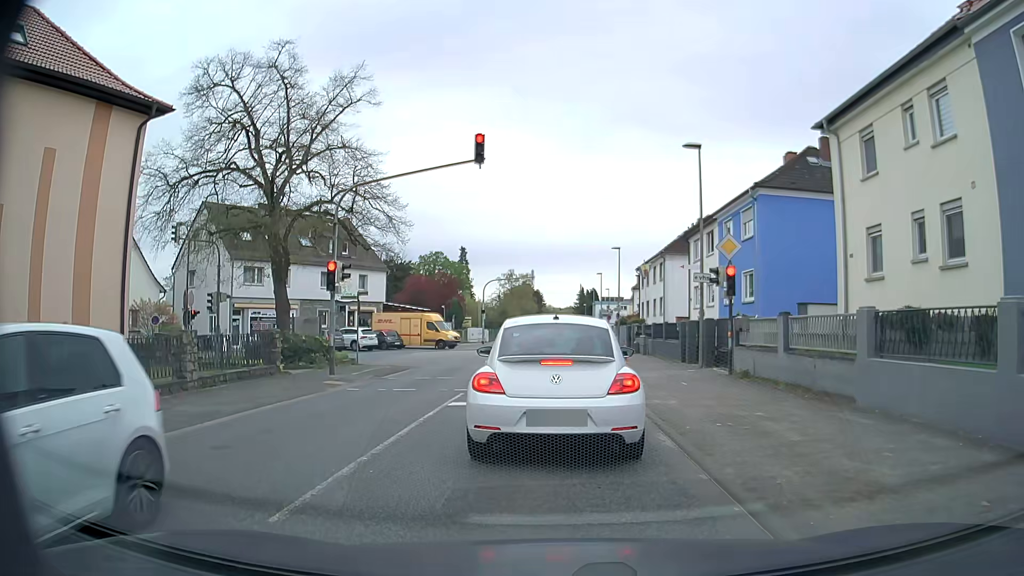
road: secondary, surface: asphalt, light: Day
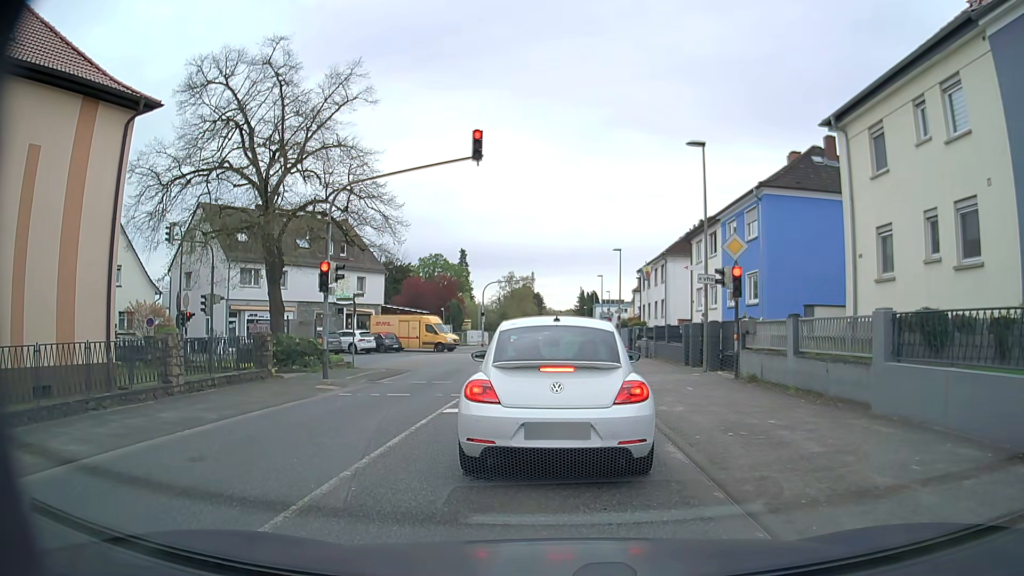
(0.0, +0.6) m; 0°
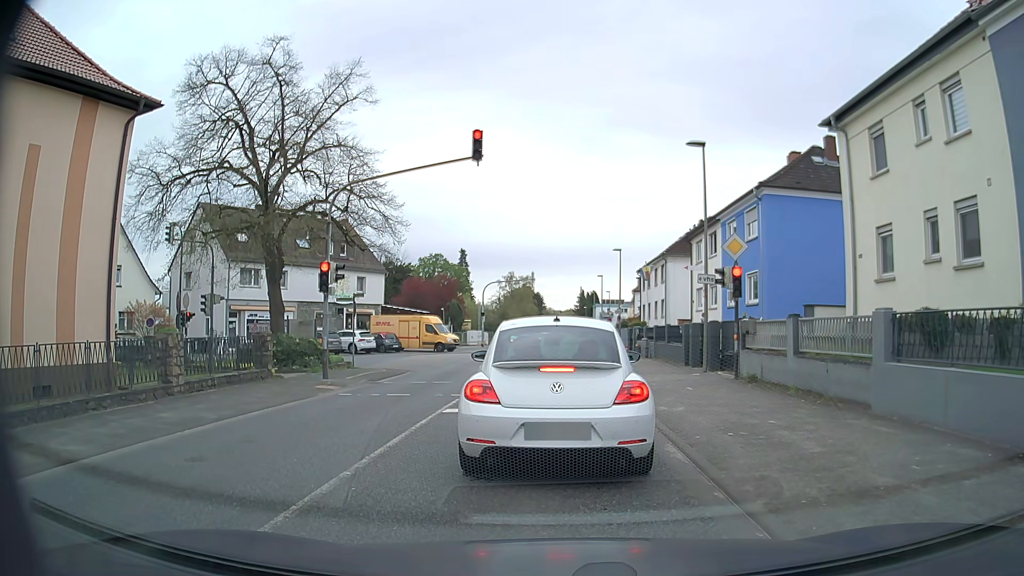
(0.0, 0.0) m; 0°
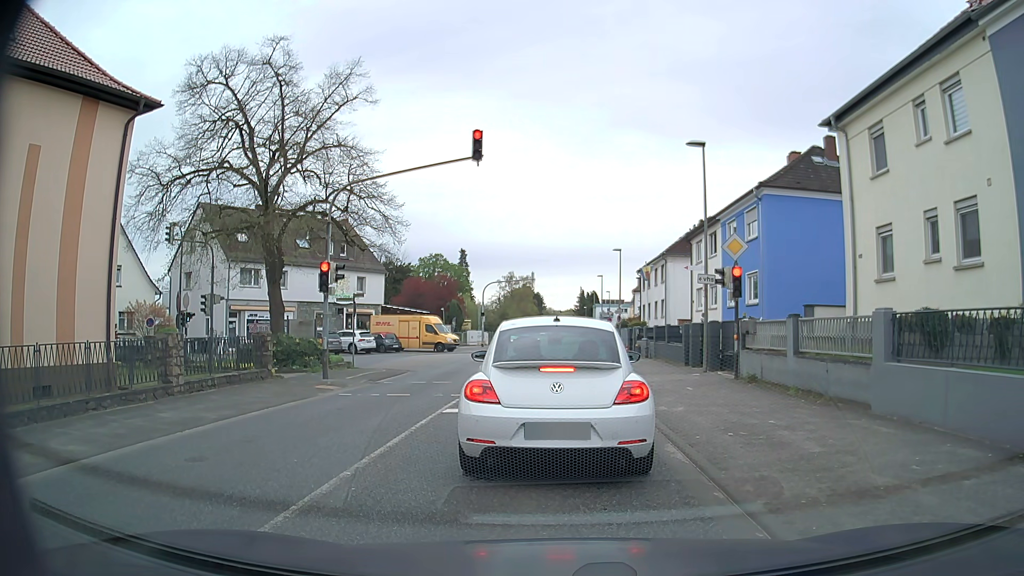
(0.0, 0.0) m; 0°
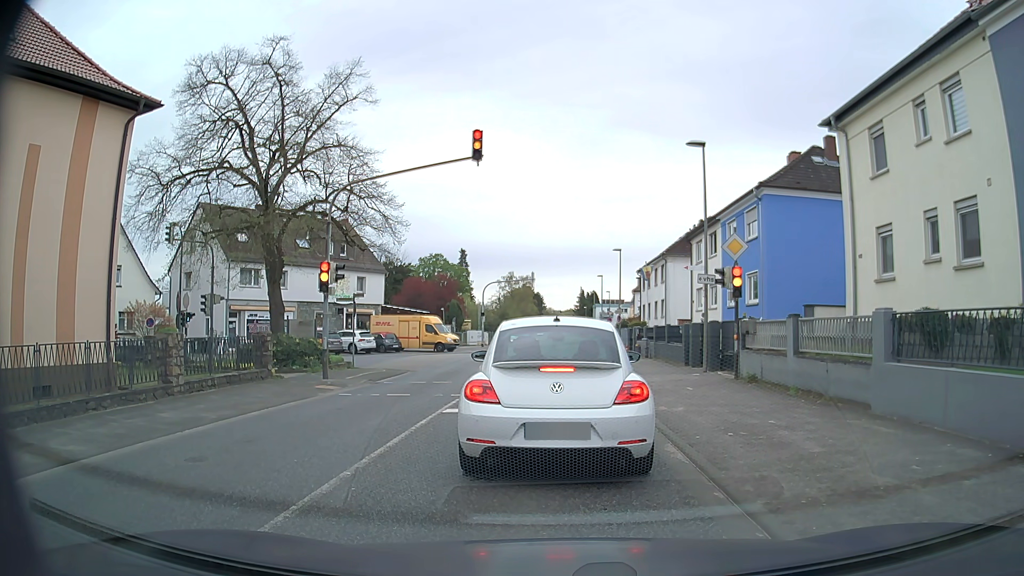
(0.0, 0.0) m; 0°
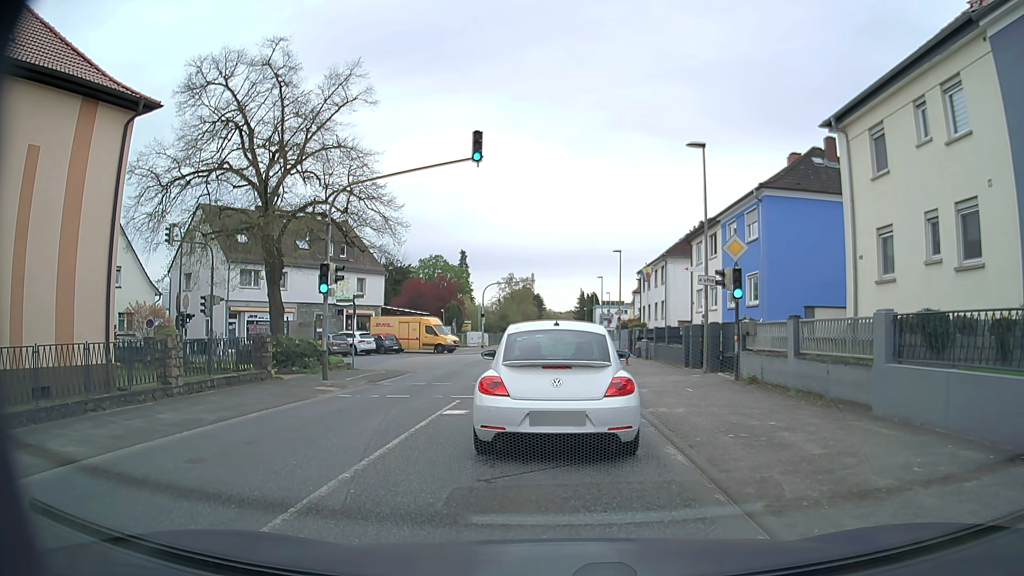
(0.0, 0.0) m; 0°
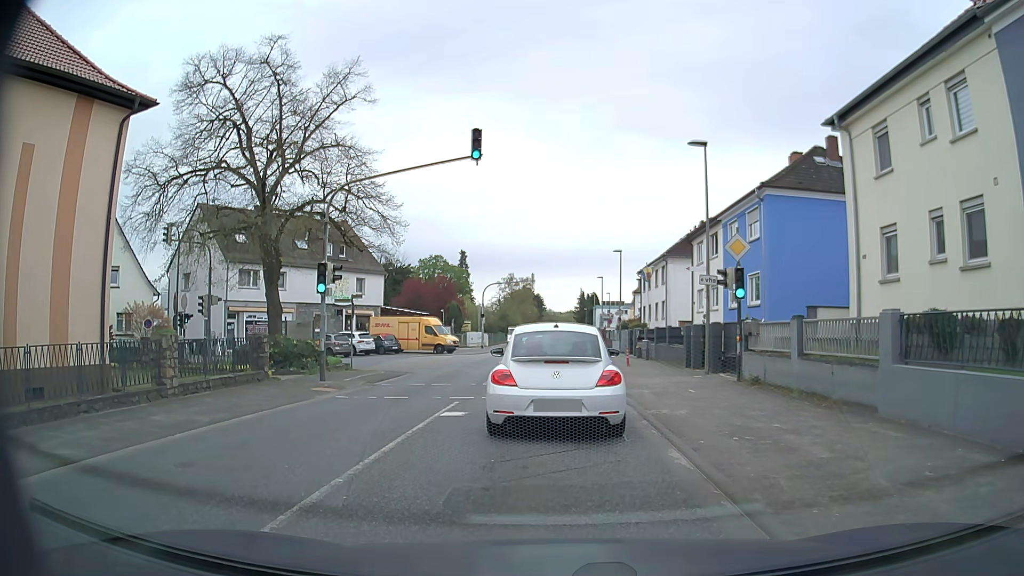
(0.0, +0.2) m; 0°
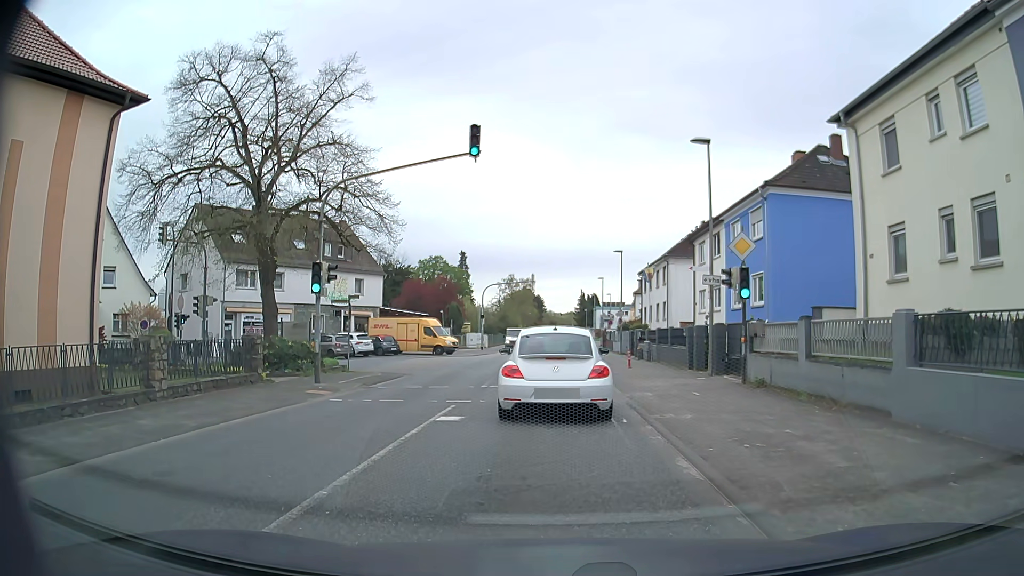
(0.0, +0.5) m; 0°
(0, +10) (0, +20) (0, +30) (0, +40) (0, +50) (0, +60) (0, +70) (0, +80) (0, +90) (0, +100) m
